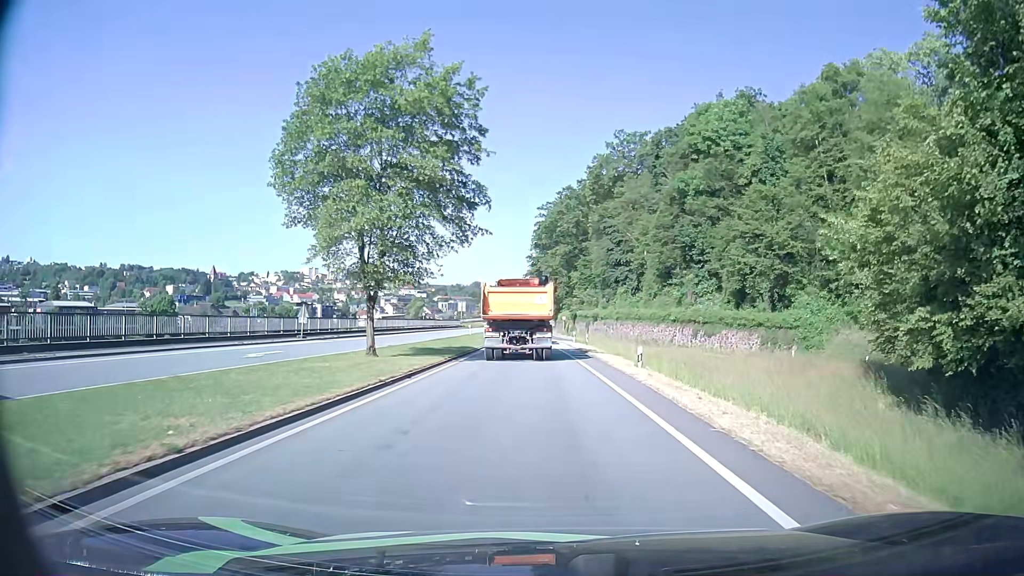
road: primary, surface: asphalt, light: Day
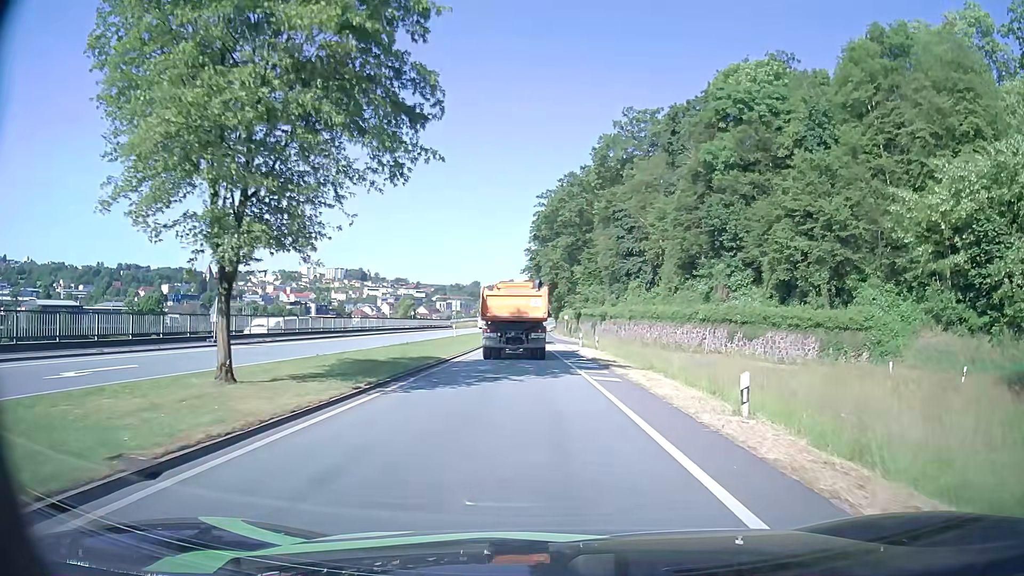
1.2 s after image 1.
(0.0, +11.7) m; 0°
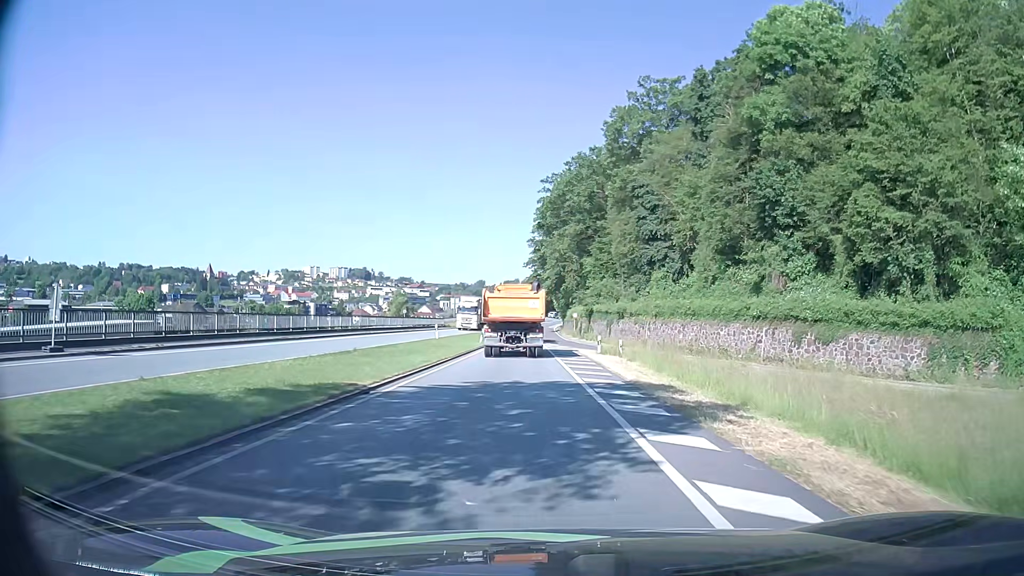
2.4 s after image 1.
(-0.1, +12.2) m; -1°
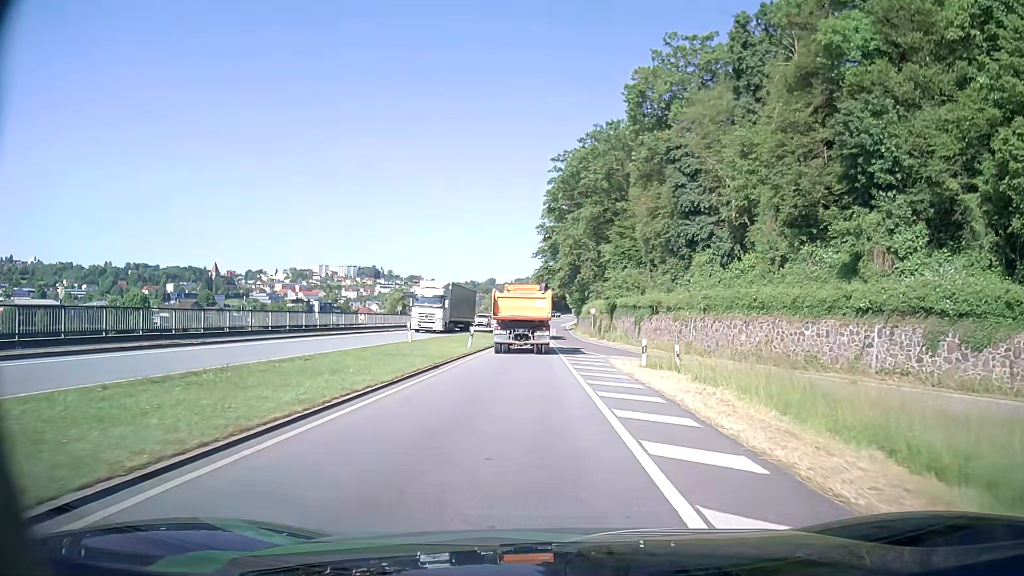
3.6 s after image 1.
(-0.1, +12.7) m; -1°
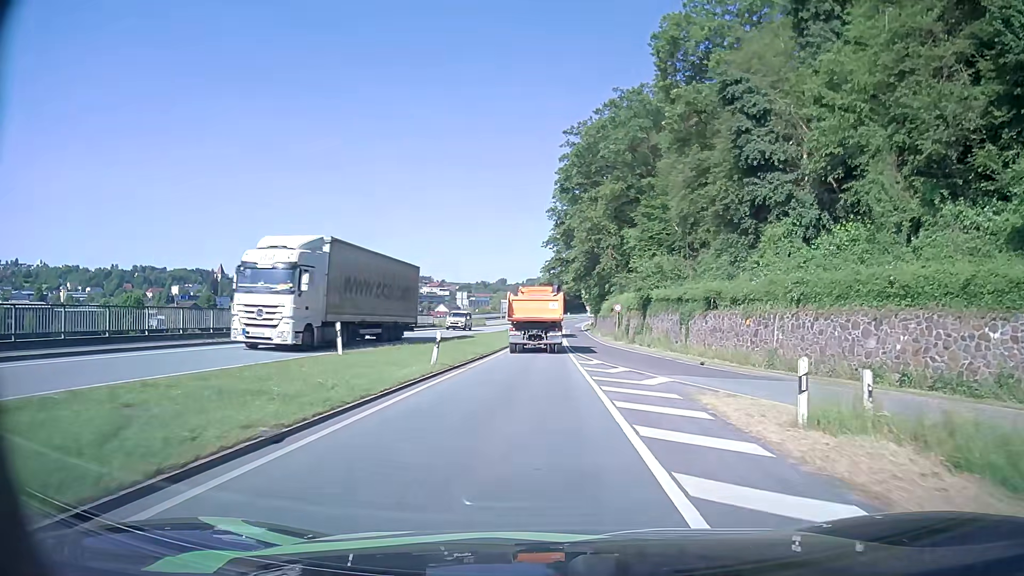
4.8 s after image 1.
(-0.1, +13.3) m; -1°
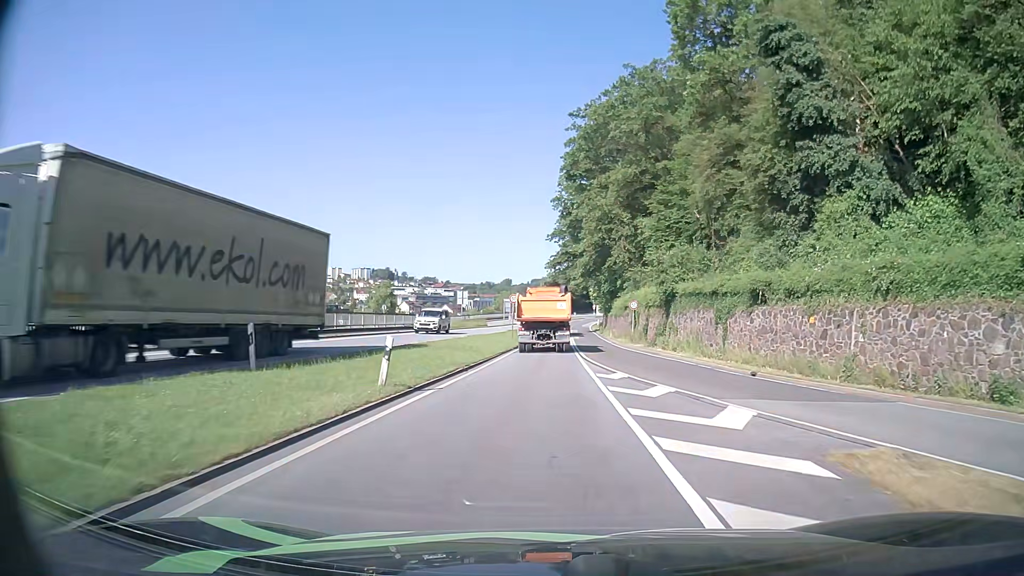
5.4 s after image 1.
(0.0, +6.8) m; -1°
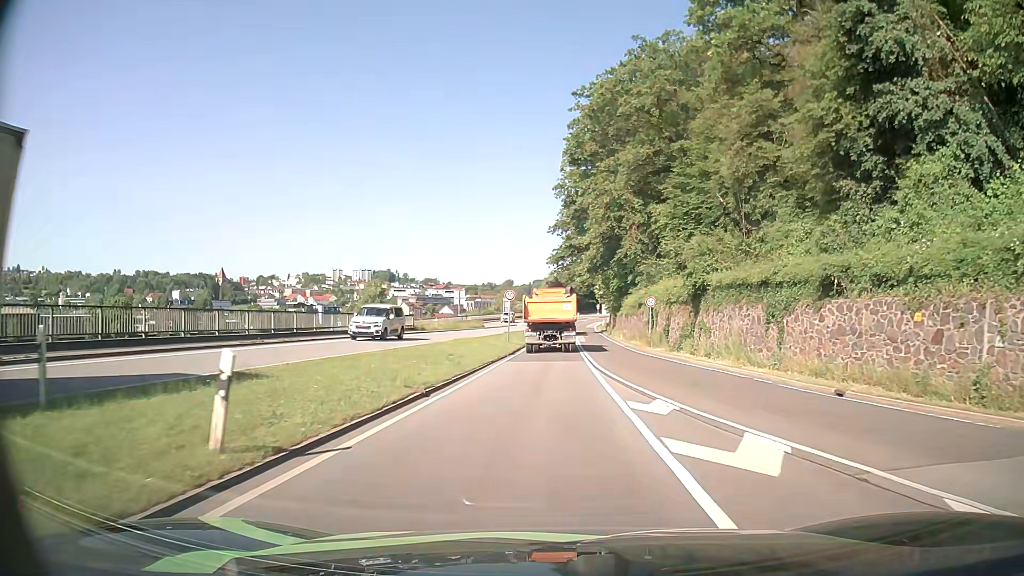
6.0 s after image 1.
(0.0, +7.0) m; 0°
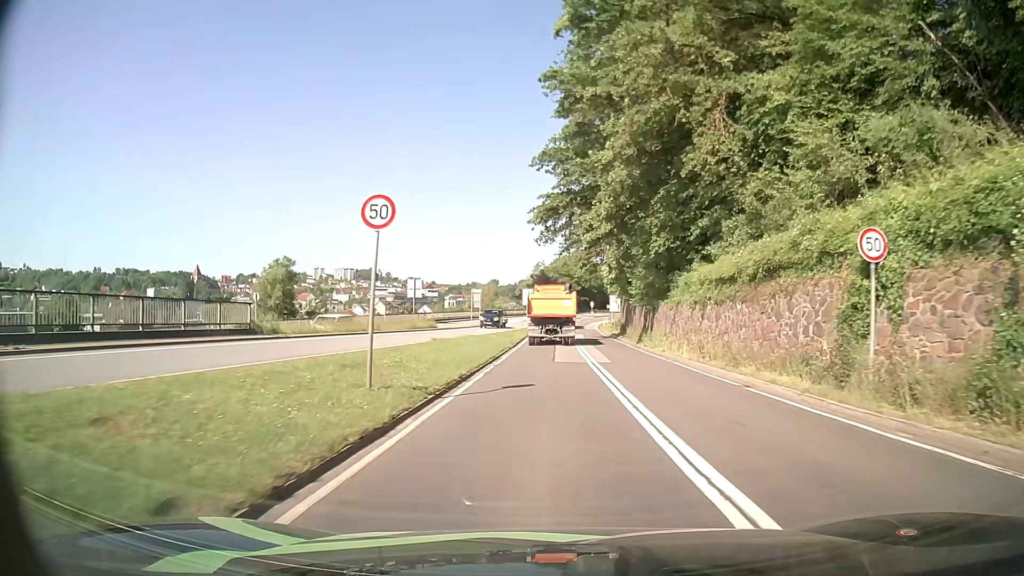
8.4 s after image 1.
(+0.2, +29.3) m; +1°
(0, +10) (0, +20) (0, +30) (0, +40) (0, +50) (+1, +60) (+1, +70) (+2, +80) (+2, +90) (+3, +100) m
